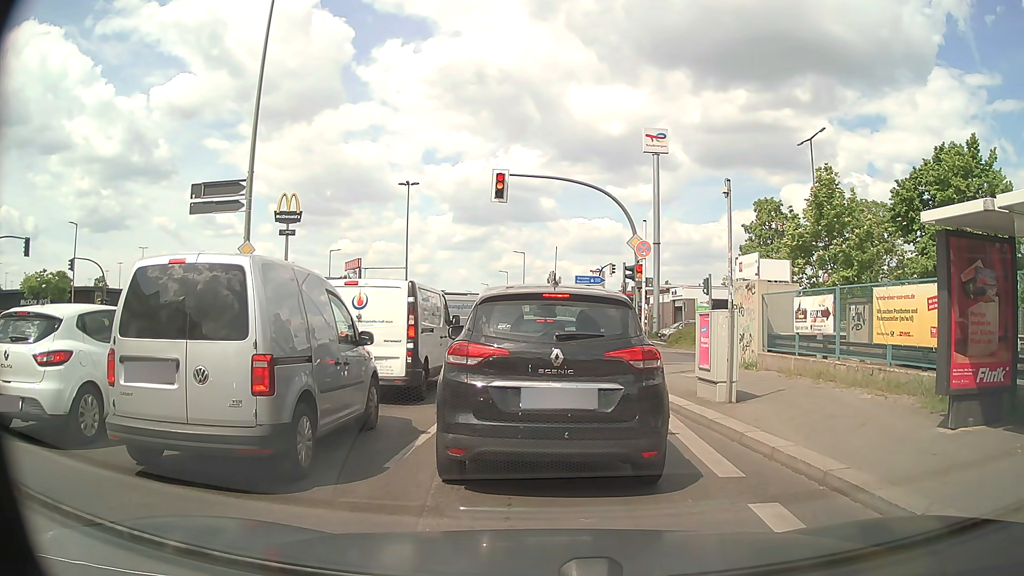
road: secondary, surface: asphalt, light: Day
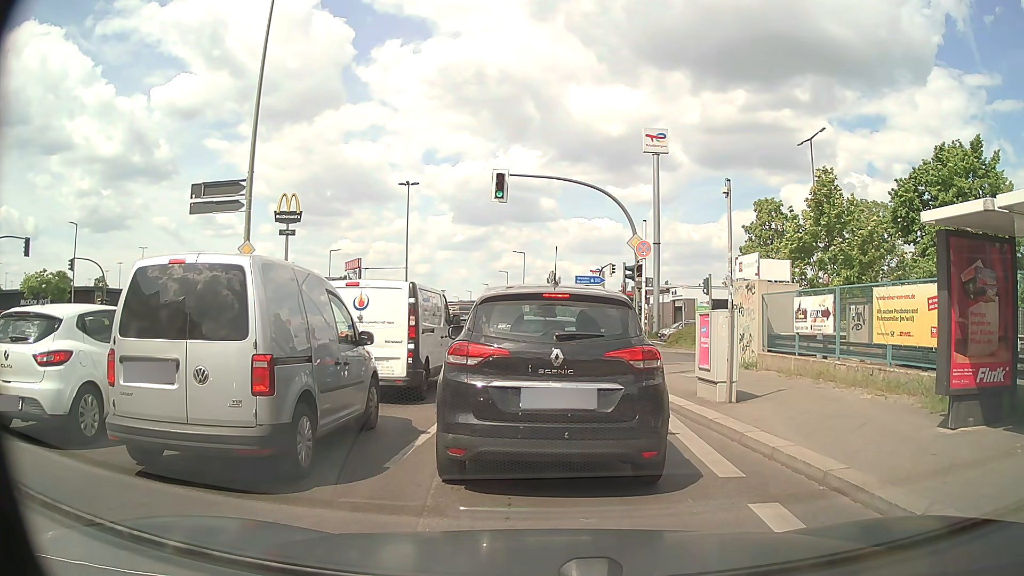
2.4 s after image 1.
(0.0, 0.0) m; 0°
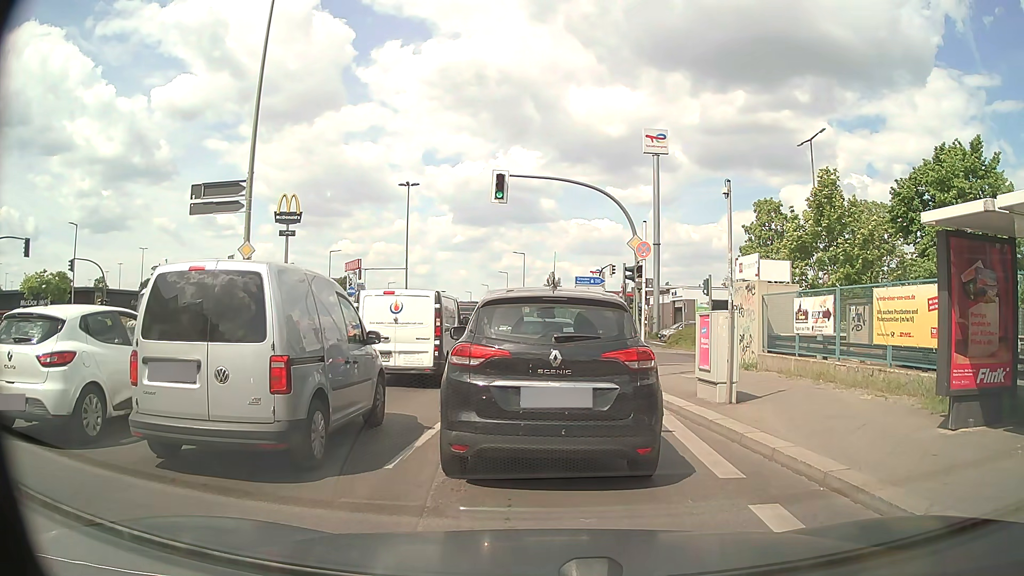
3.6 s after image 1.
(0.0, 0.0) m; 0°
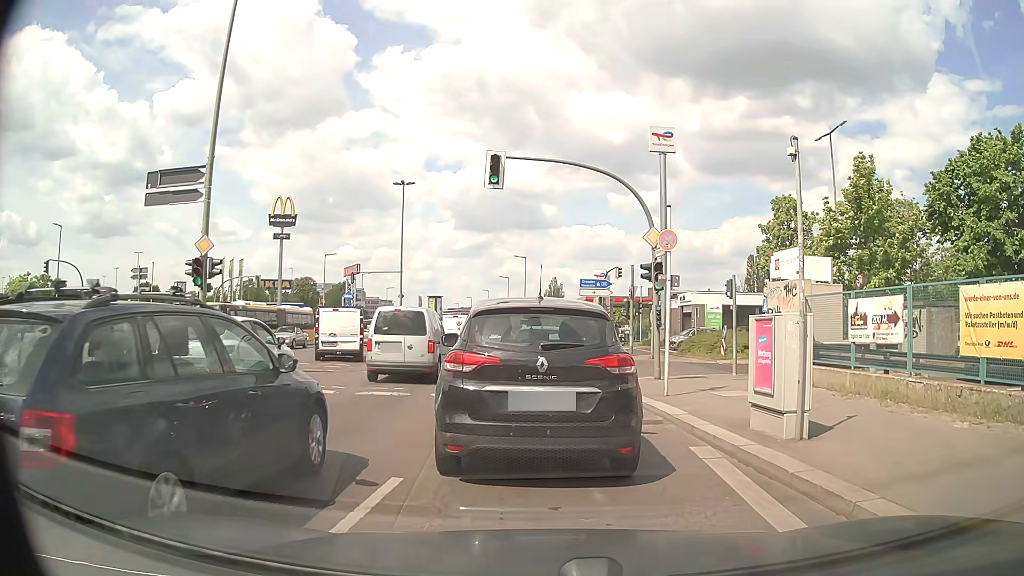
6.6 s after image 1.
(0.0, +3.0) m; 0°
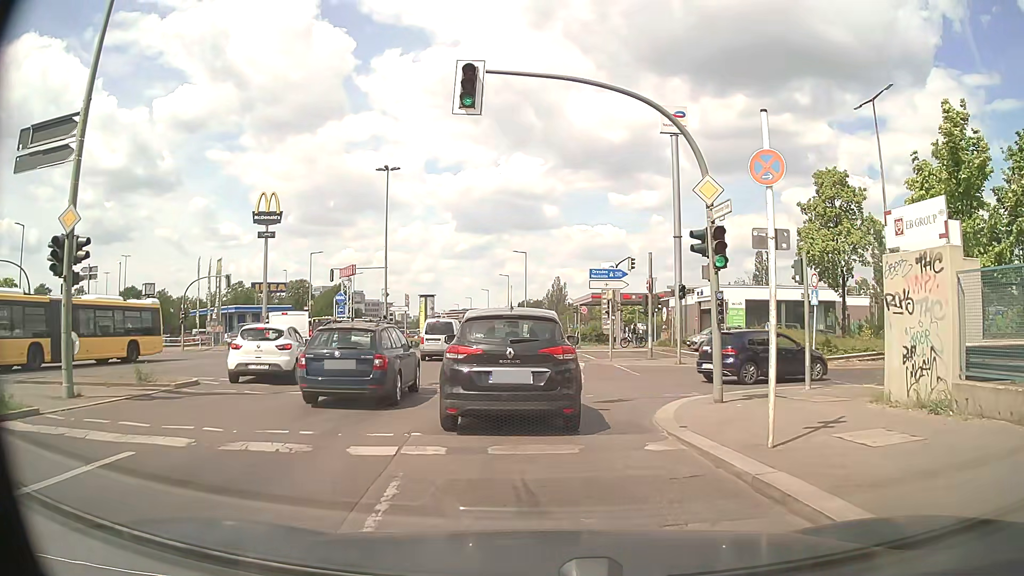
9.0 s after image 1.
(+0.1, +6.2) m; +1°
